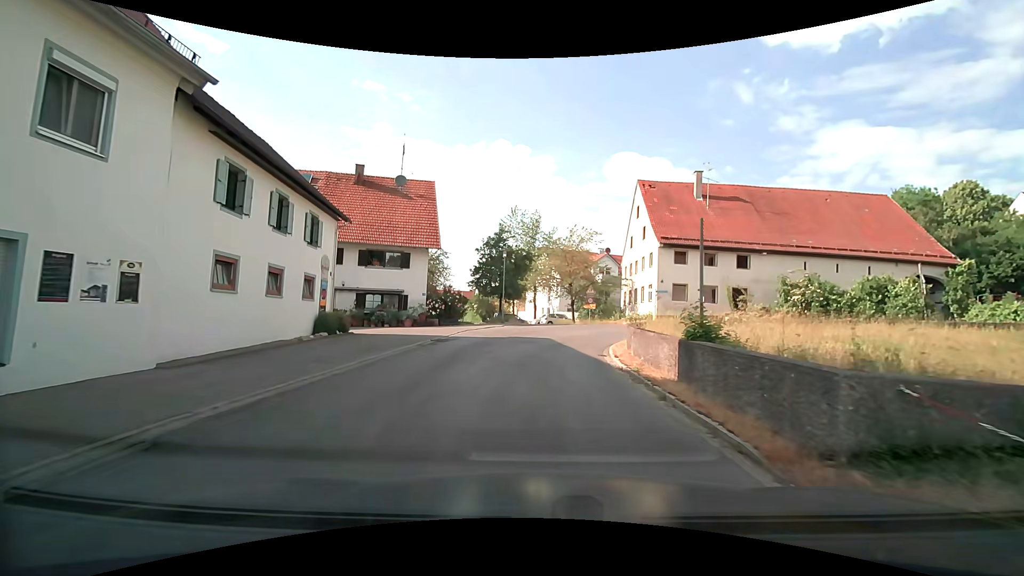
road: tertiary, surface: asphalt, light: Day
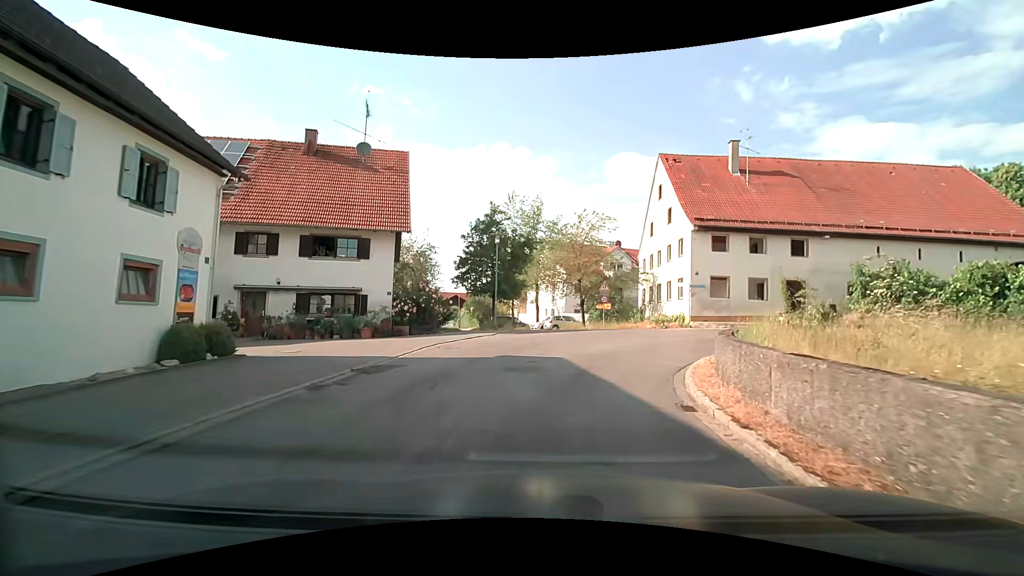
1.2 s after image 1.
(-0.2, +8.1) m; -2°
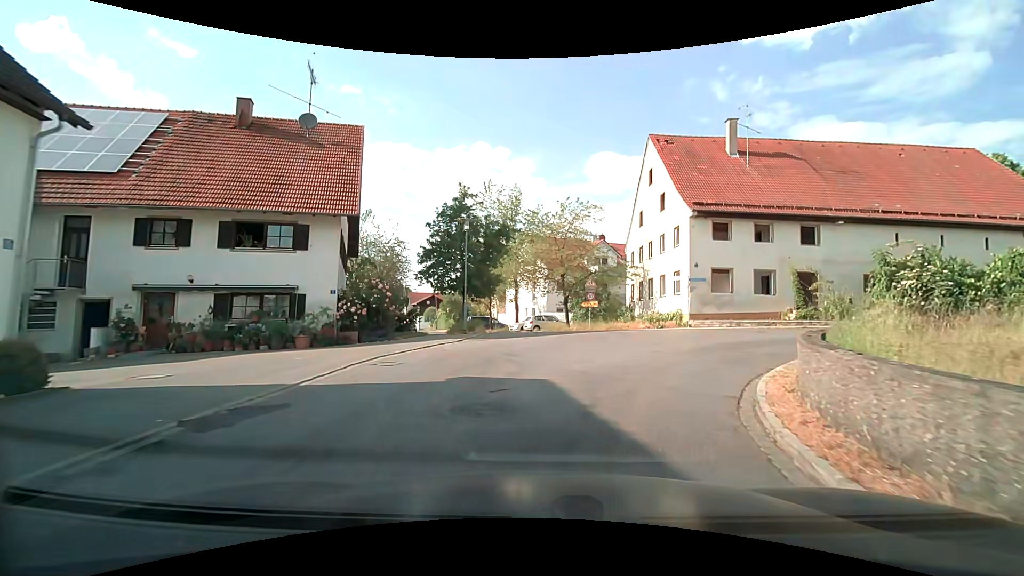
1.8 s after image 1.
(+0.1, +4.2) m; +2°
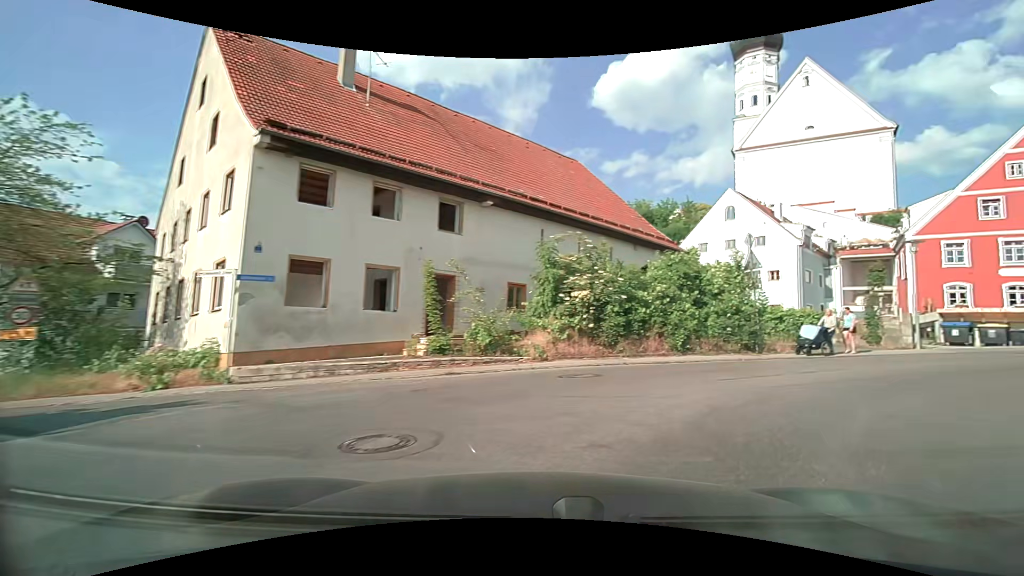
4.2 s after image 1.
(+4.0, +14.4) m; +42°
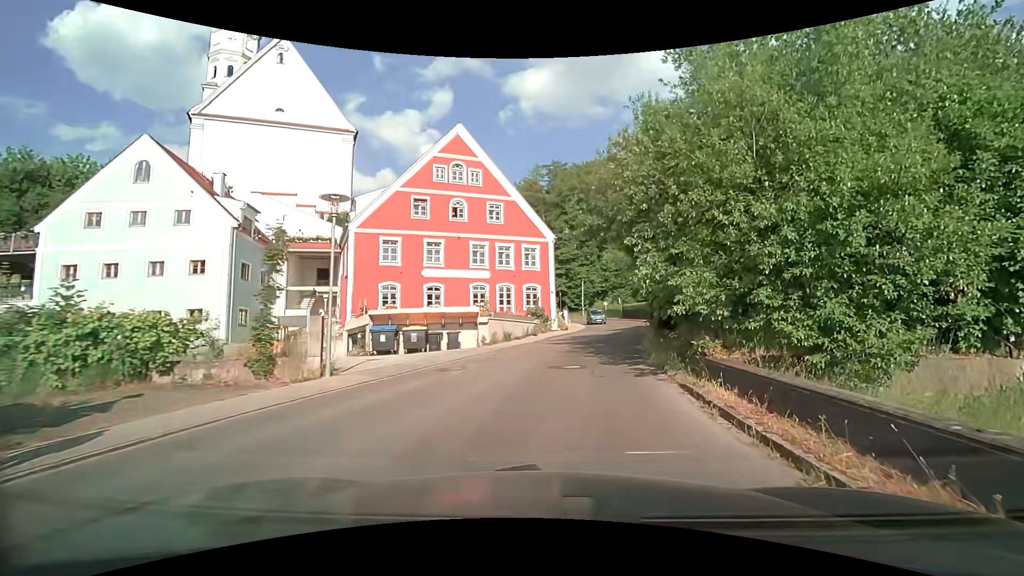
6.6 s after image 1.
(+7.1, +11.2) m; +56°
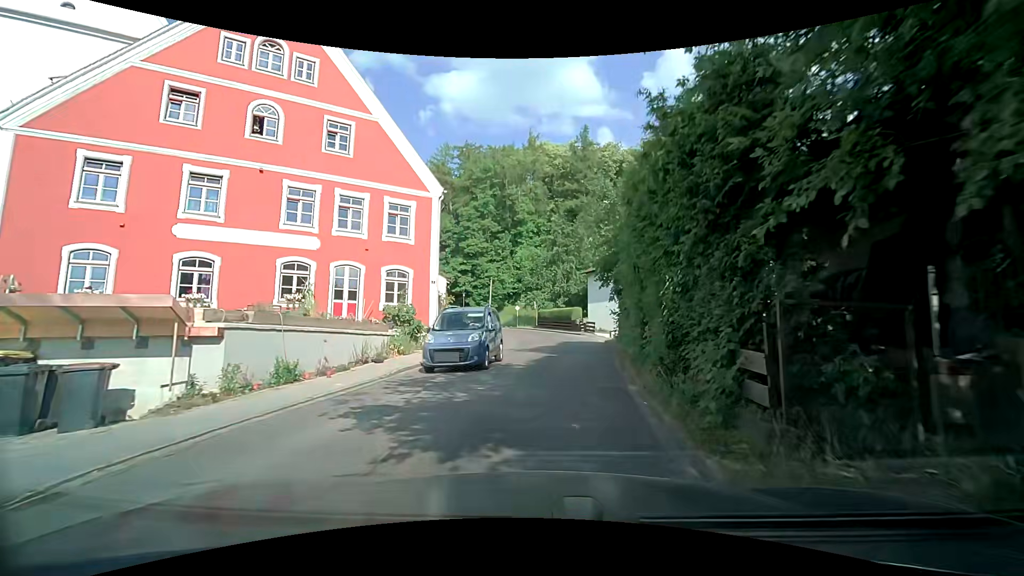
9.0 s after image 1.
(+1.5, +15.5) m; +8°
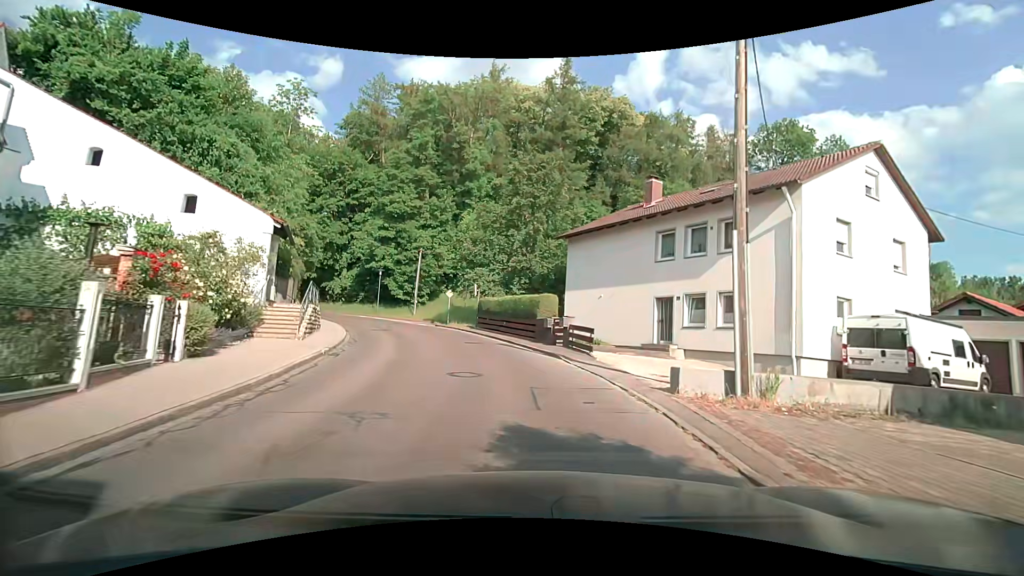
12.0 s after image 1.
(+2.1, +21.7) m; +8°
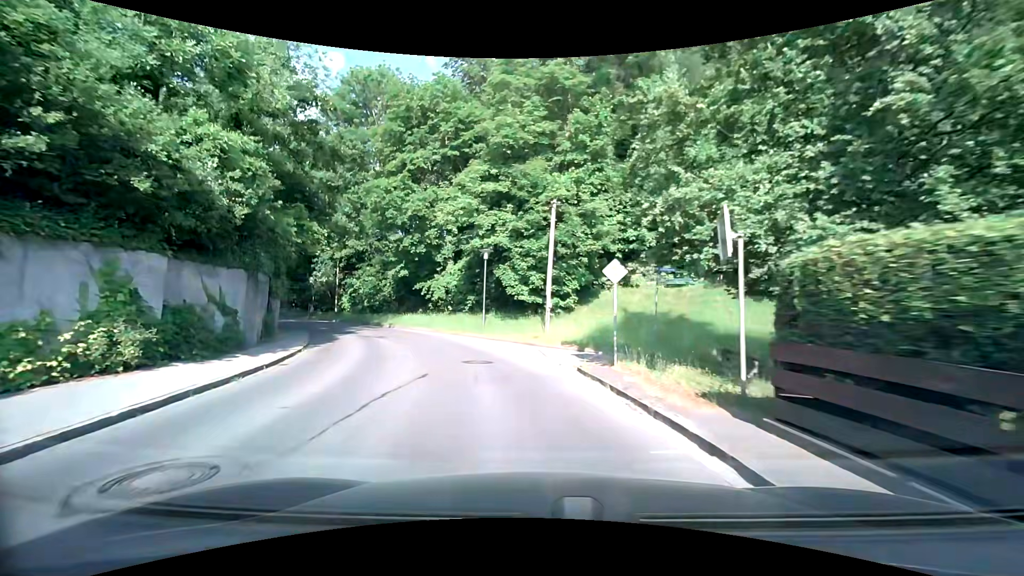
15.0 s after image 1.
(-3.5, +24.5) m; -19°
(-1, +10) (-3, +20) (-8, +29) (-13, +37) (-20, +44) (-27, +52) (-34, +59) (-40, +66) (-47, +74) (-53, +82) m
